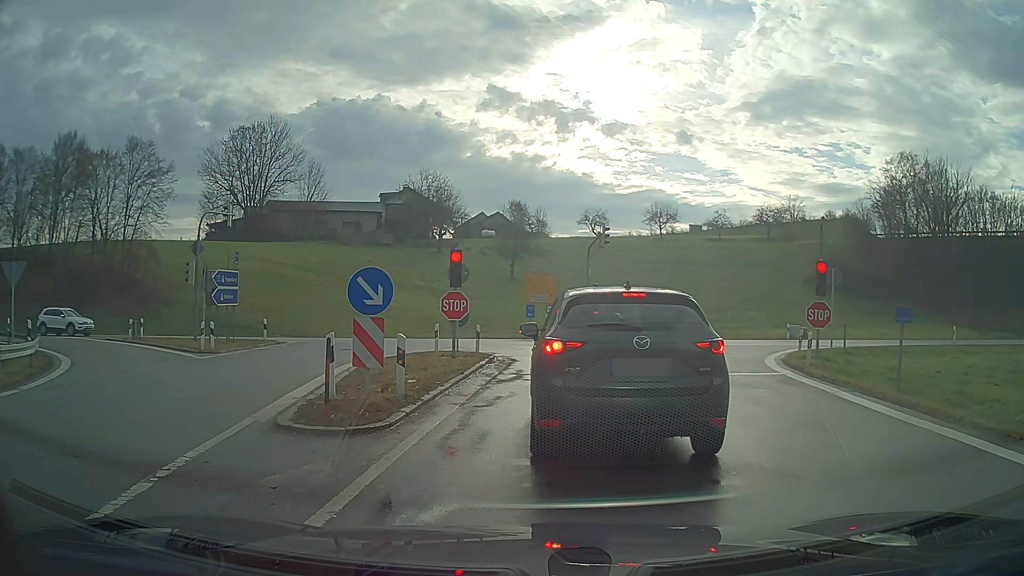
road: motorway_link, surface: asphalt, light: Day
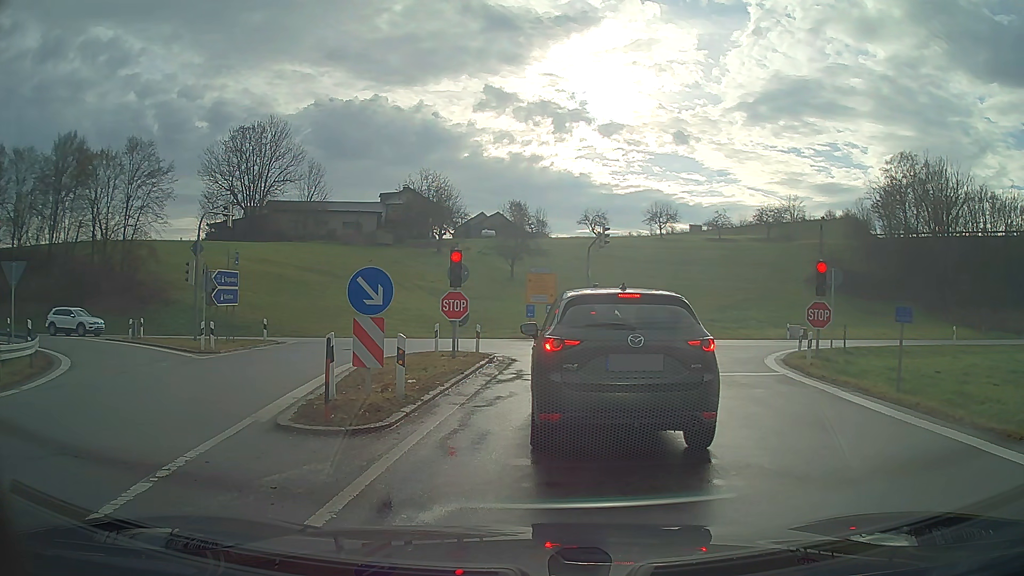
(0.0, 0.0) m; 0°
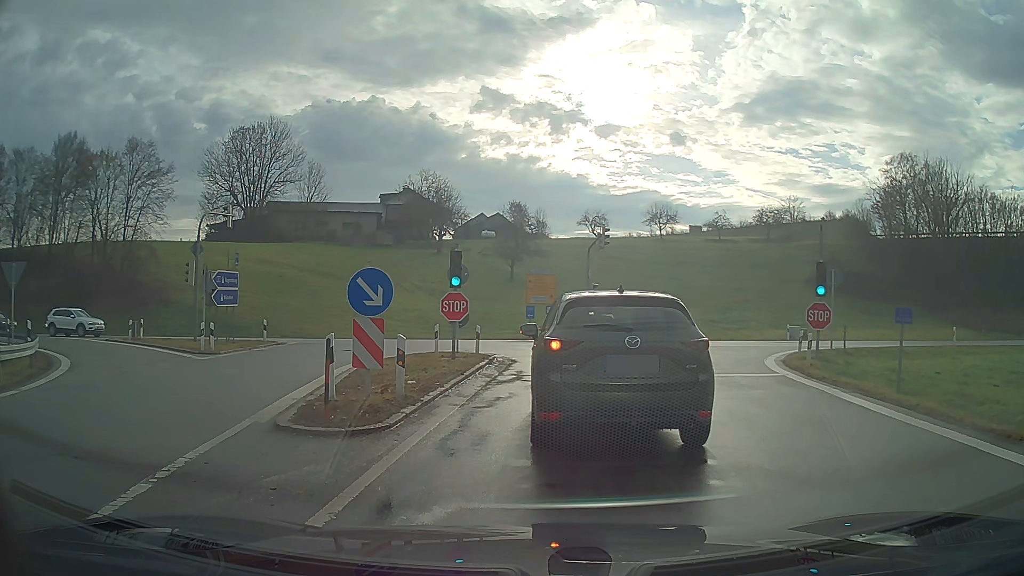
(0.0, 0.0) m; 0°
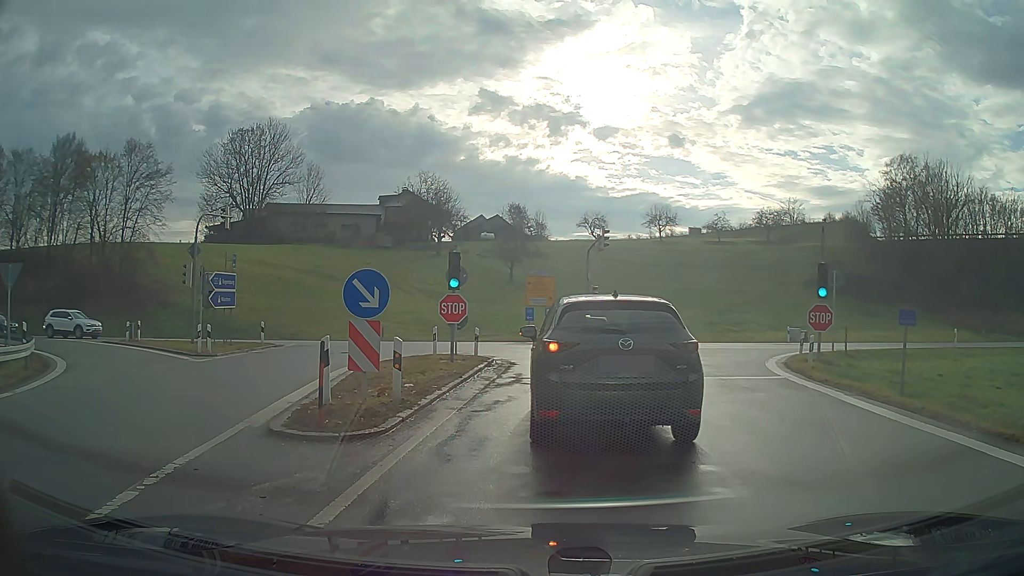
(0.0, +0.2) m; 0°
(0, +10) (+1, +20) (-2, +30) (-9, +36) (-19, +38) (-29, +38) (-39, +39) (-49, +39) (-59, +39) (-69, +39) m
